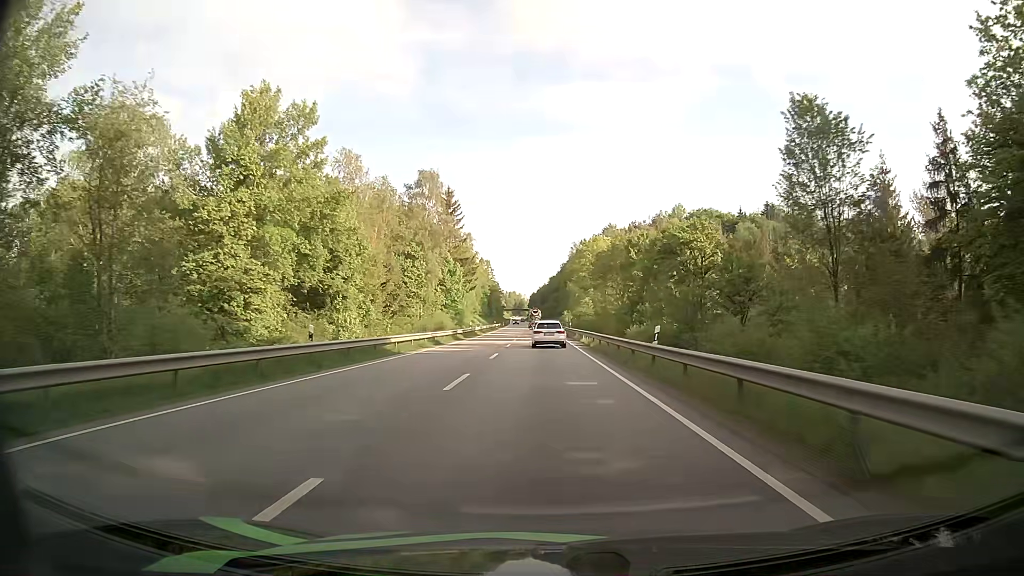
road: primary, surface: asphalt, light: Day
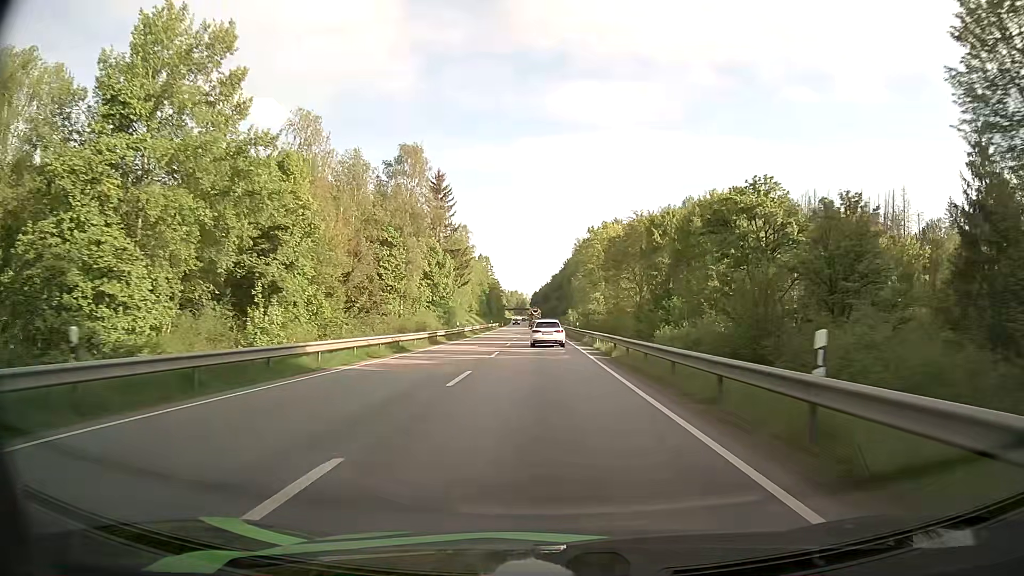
(0.0, +11.2) m; 0°
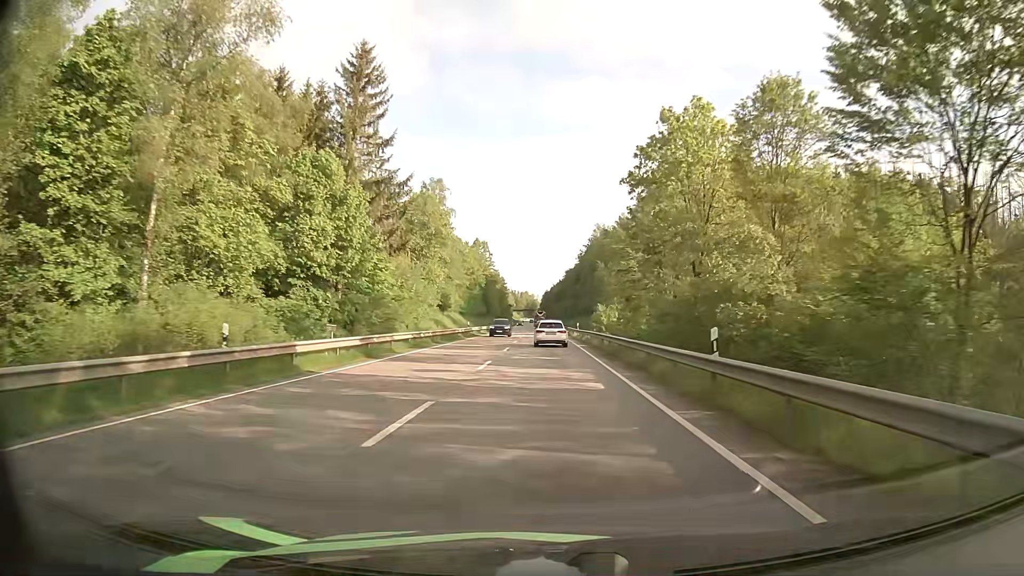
(-0.8, +43.0) m; -2°
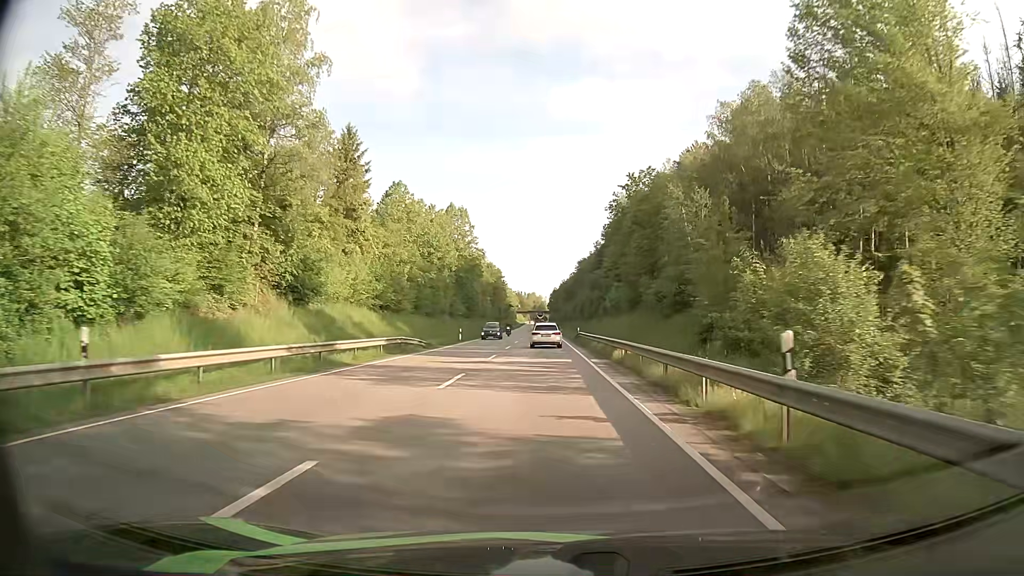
(+0.4, +53.2) m; 0°
